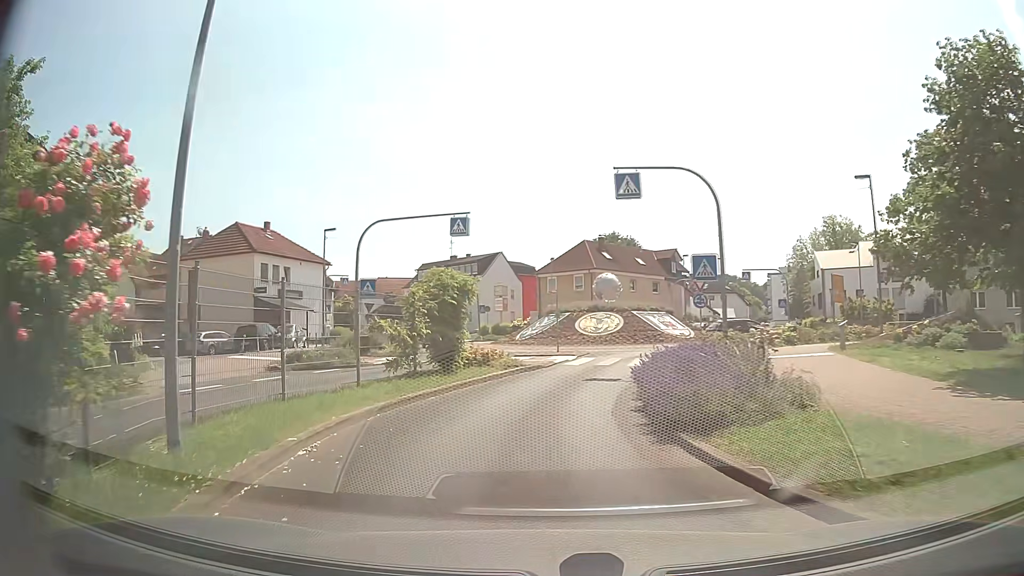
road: secondary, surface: asphalt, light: Day
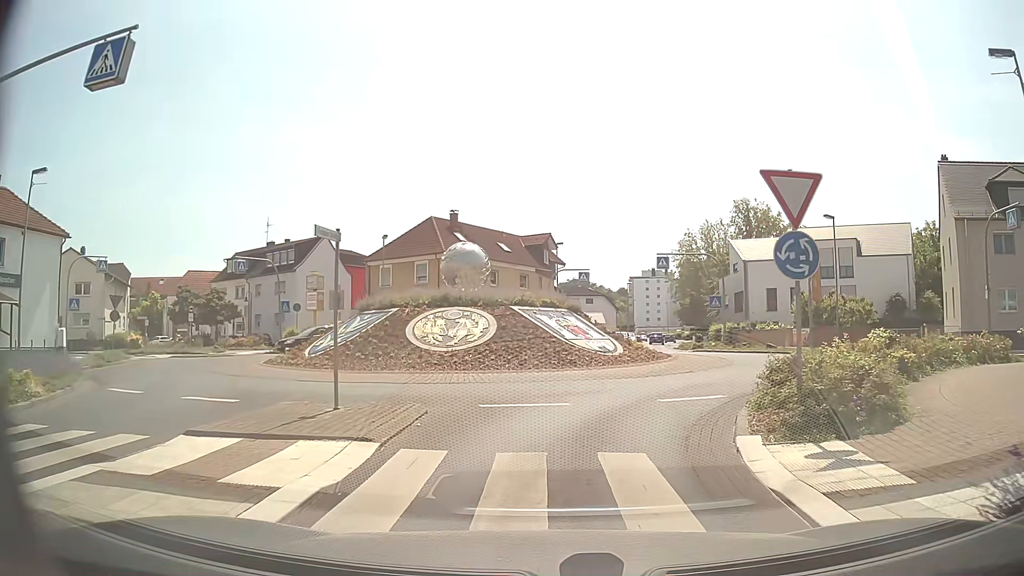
(+0.7, +18.4) m; +12°
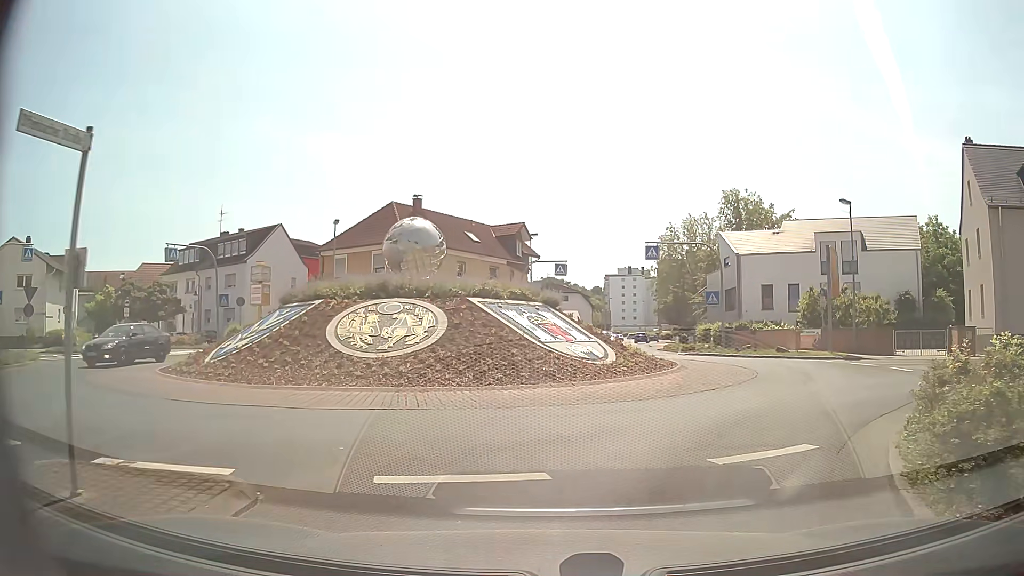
(+0.1, +5.4) m; +2°
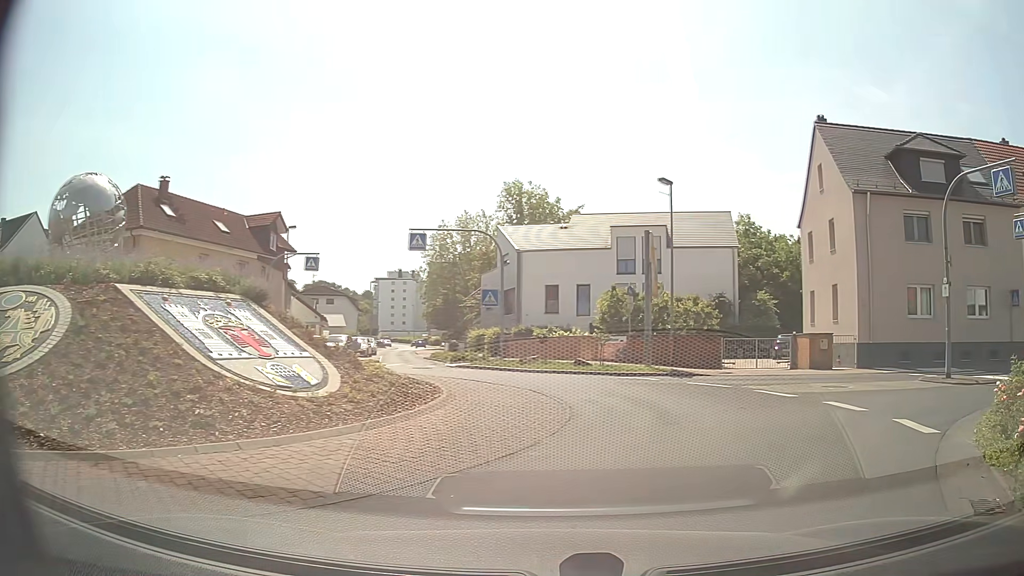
(+0.9, +6.7) m; +19°
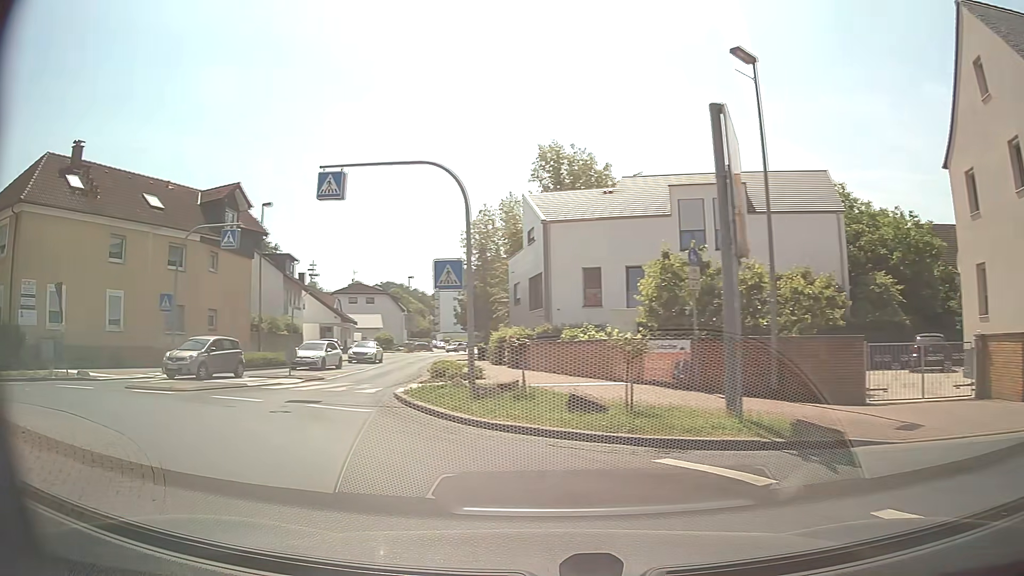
(+2.6, +13.5) m; -4°
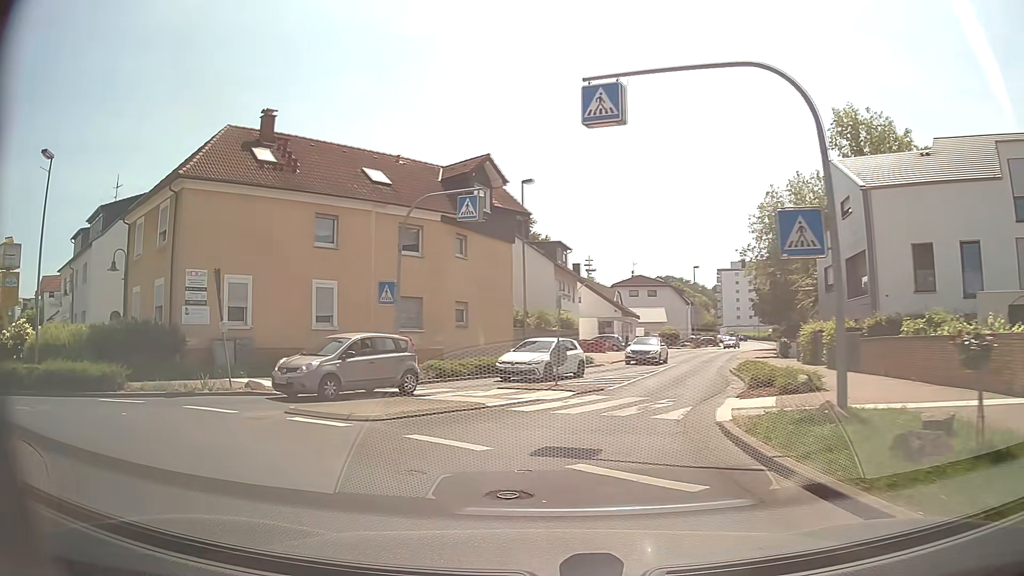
(-1.4, +6.5) m; -25°
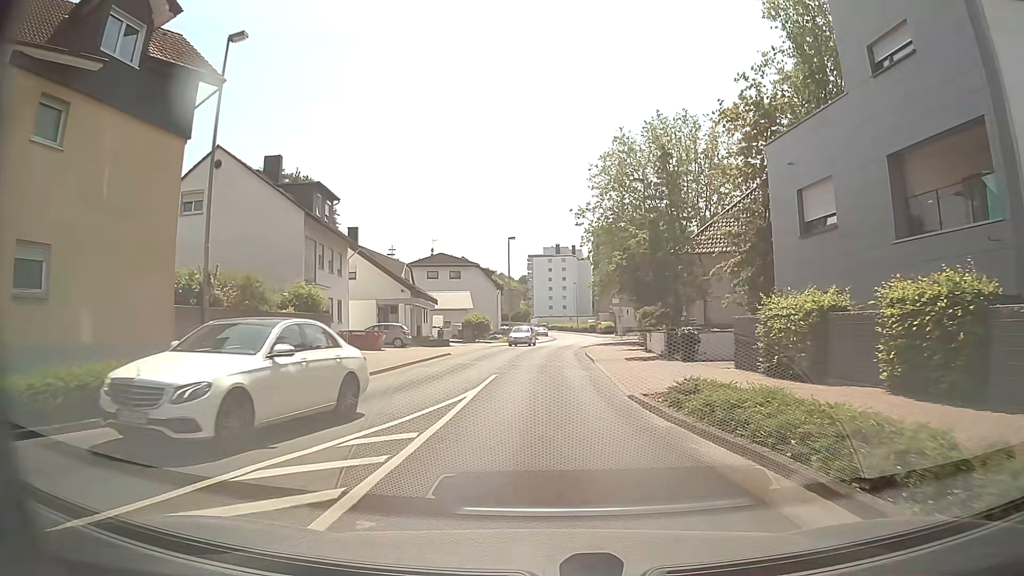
(+2.7, +19.0) m; +16°
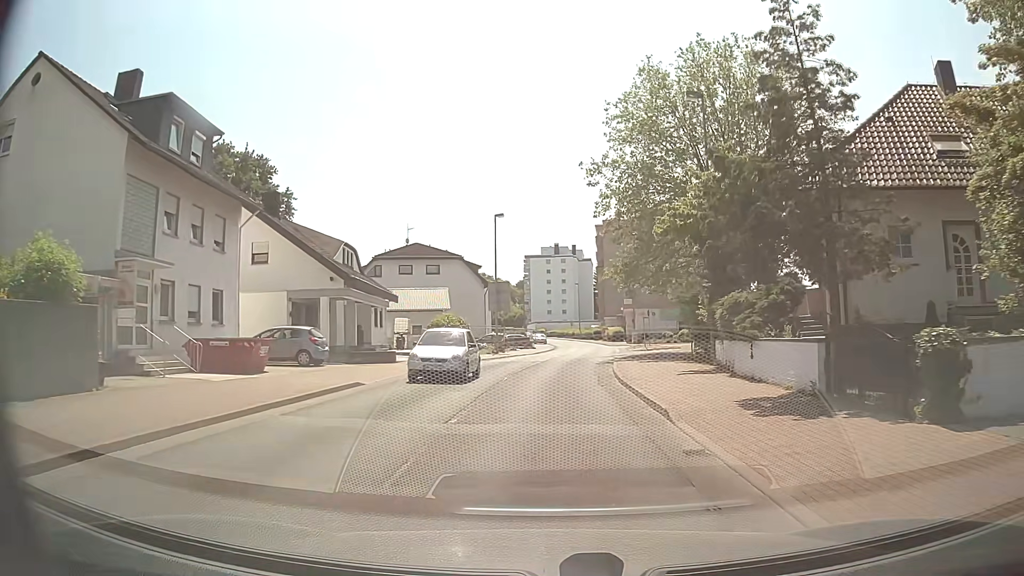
(+0.1, +16.6) m; +1°
(0, +10) (0, +20) (+1, +30) (+2, +40) (+3, +50) (+4, +60) (+4, +70) (+5, +80) (+4, +90) (+4, +100) m
